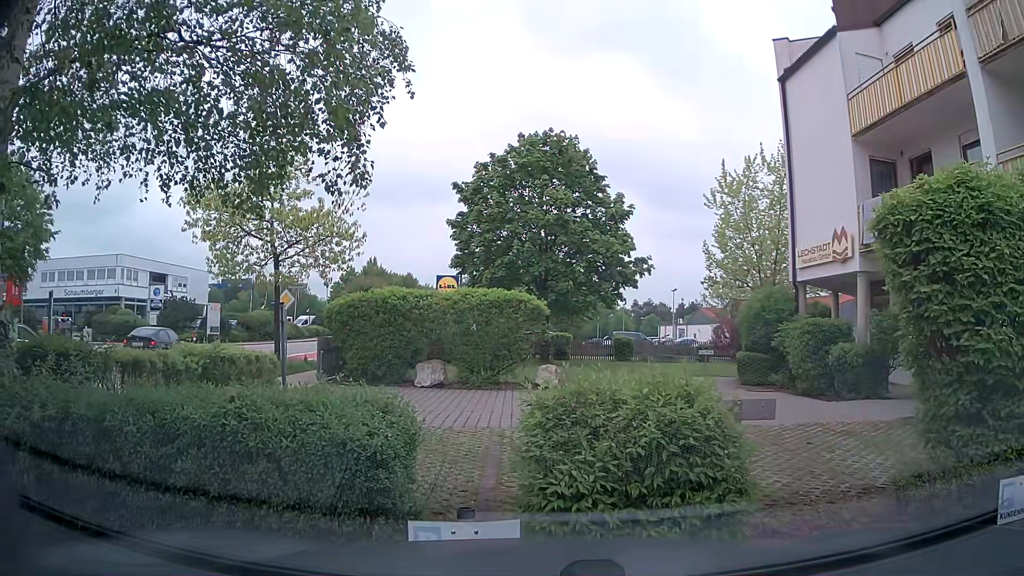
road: tertiary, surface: asphalt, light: Day
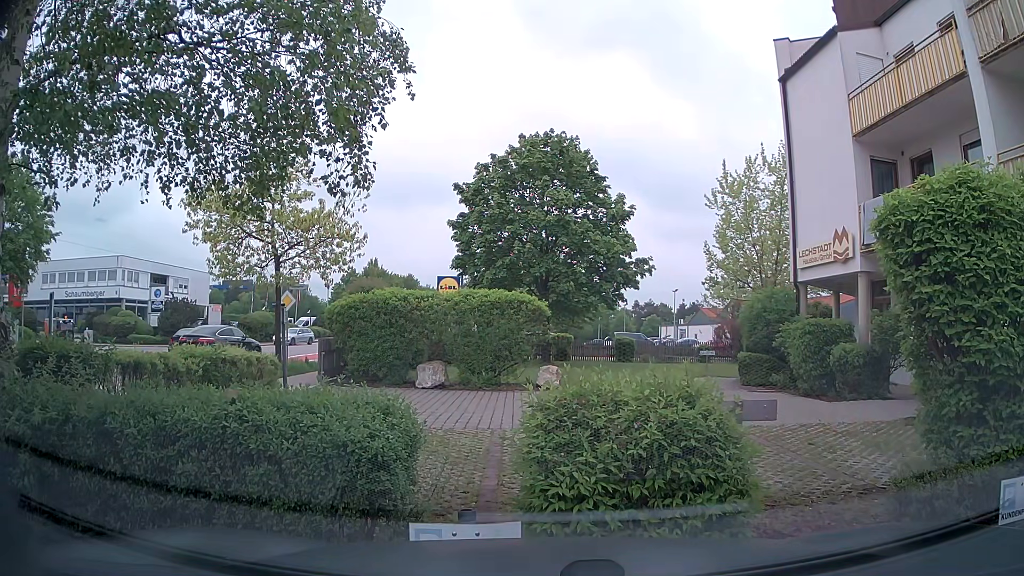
(0.0, +0.1) m; 0°
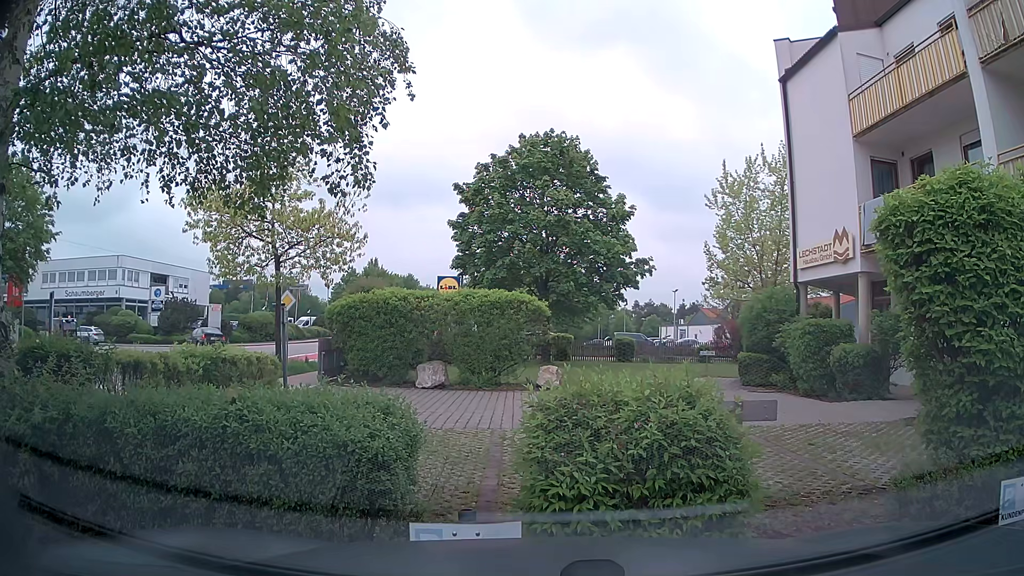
(0.0, 0.0) m; 0°
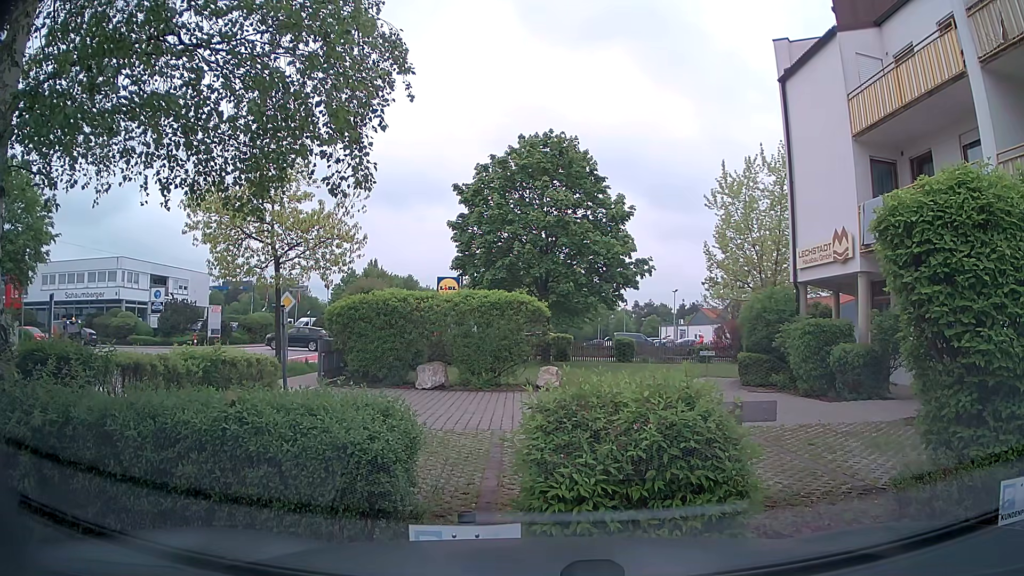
(0.0, 0.0) m; 0°
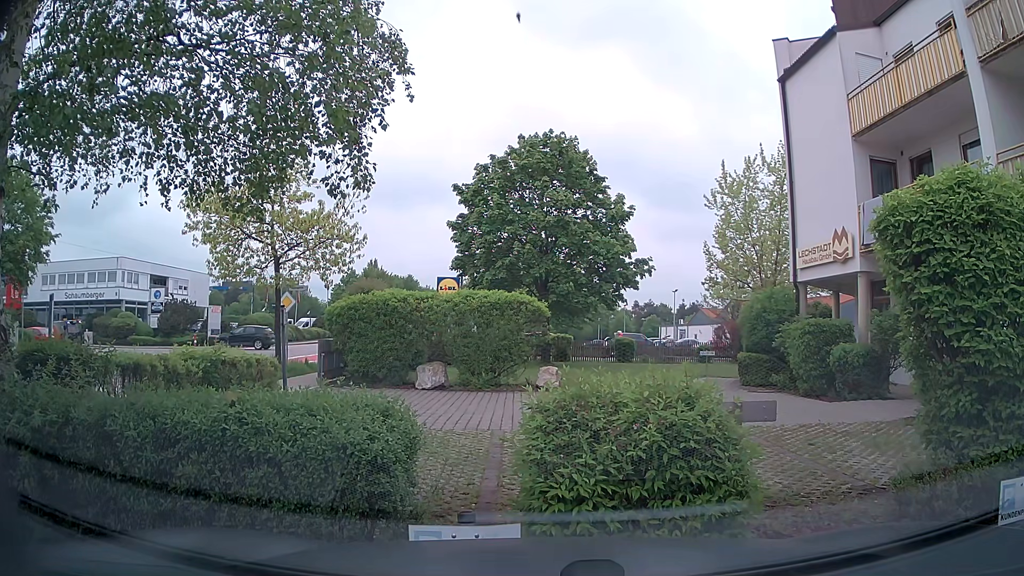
(0.0, 0.0) m; 0°
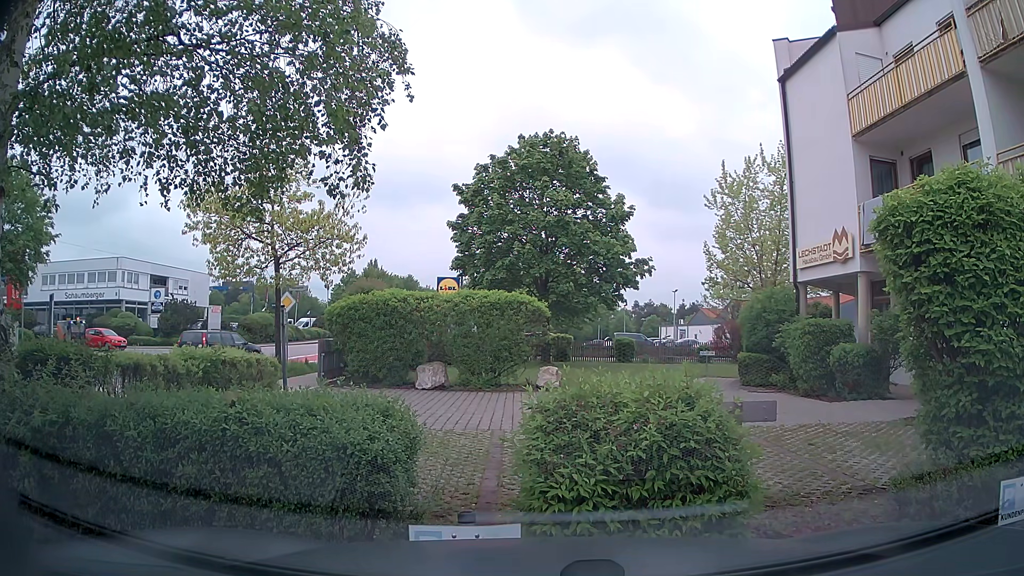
(0.0, 0.0) m; 0°
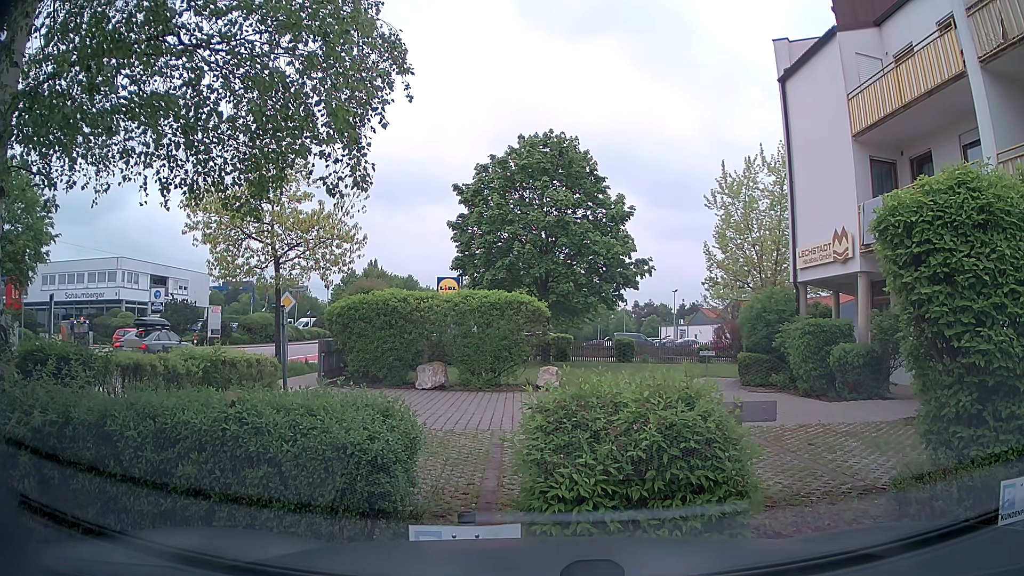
(0.0, 0.0) m; 0°
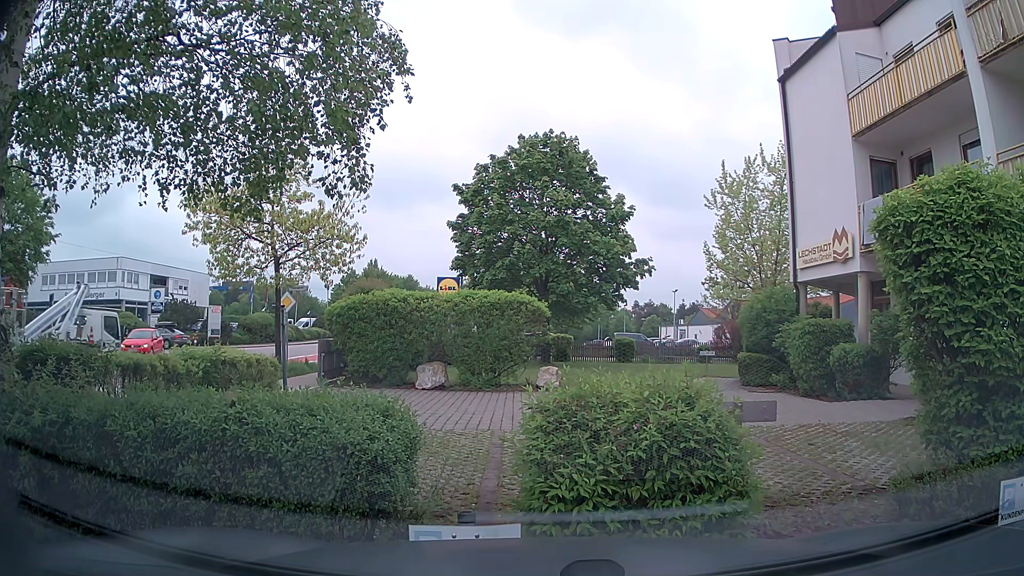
(0.0, 0.0) m; 0°
